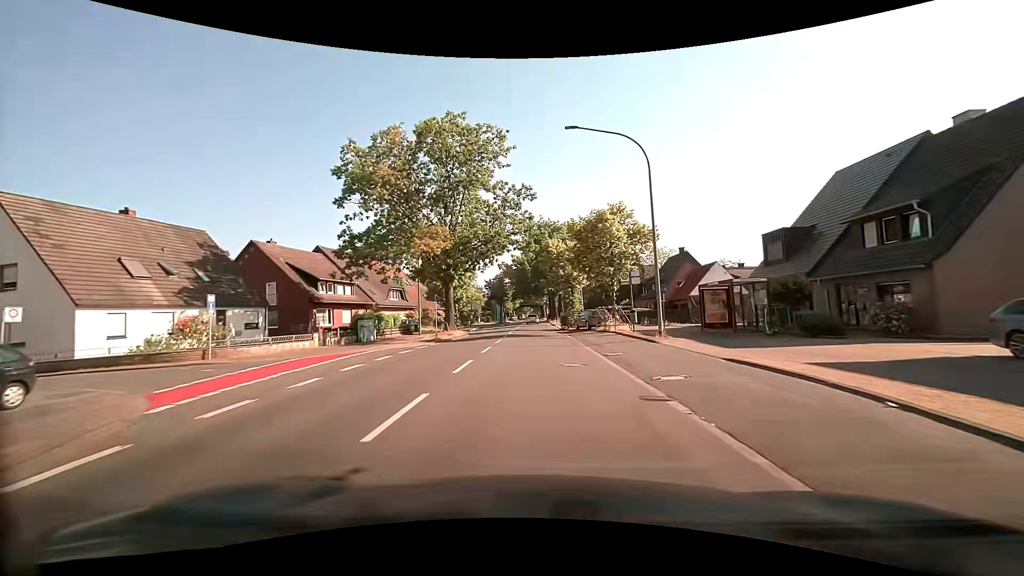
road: secondary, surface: asphalt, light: Day
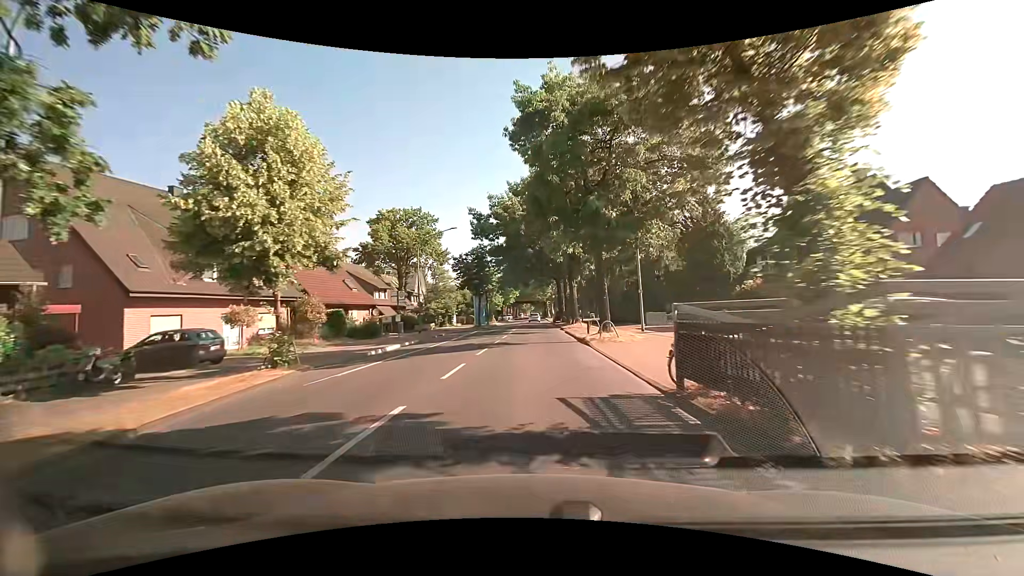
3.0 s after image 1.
(+0.4, +37.0) m; +1°
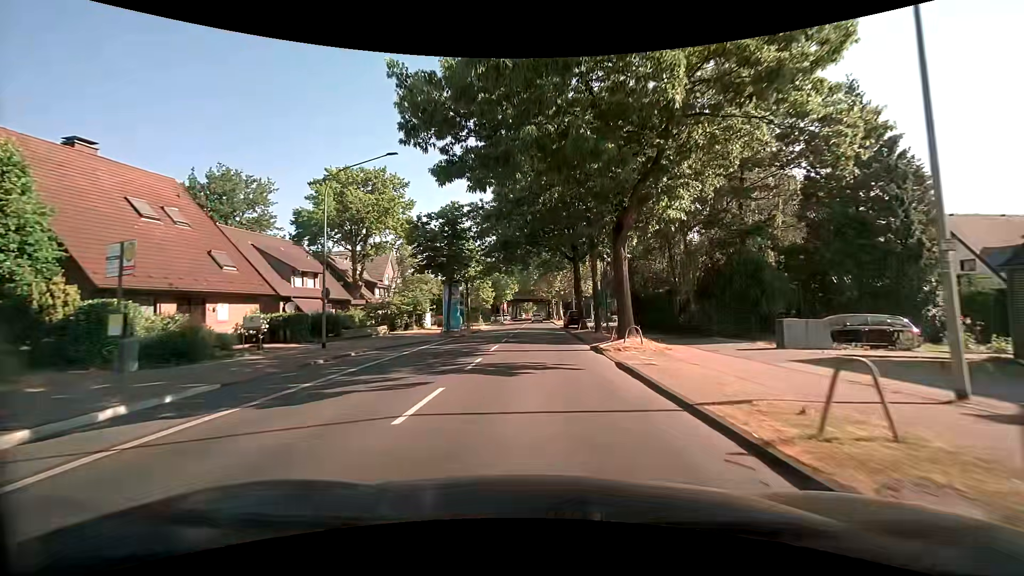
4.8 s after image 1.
(-0.3, +21.9) m; -1°
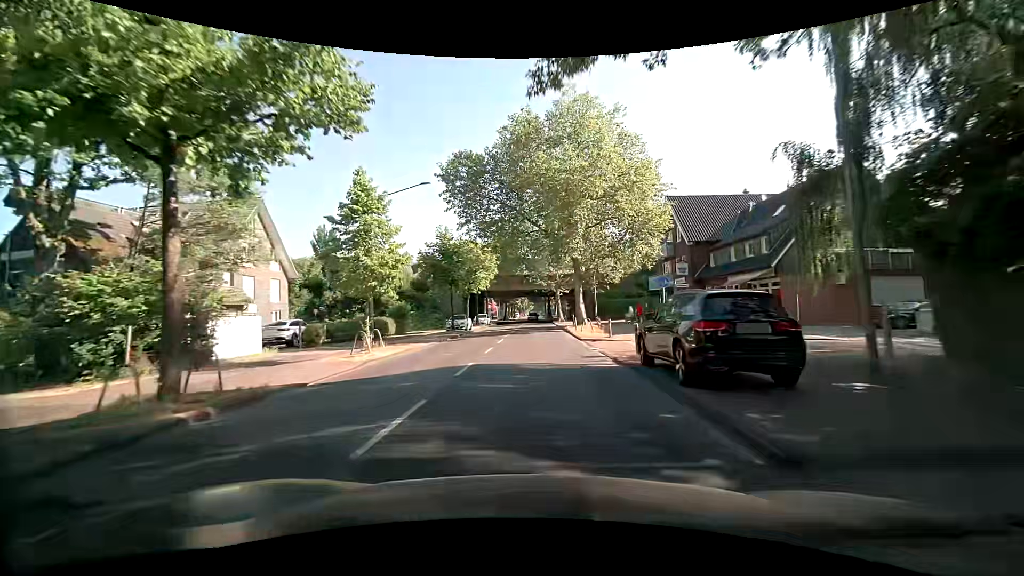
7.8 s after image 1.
(+0.5, +37.6) m; 0°
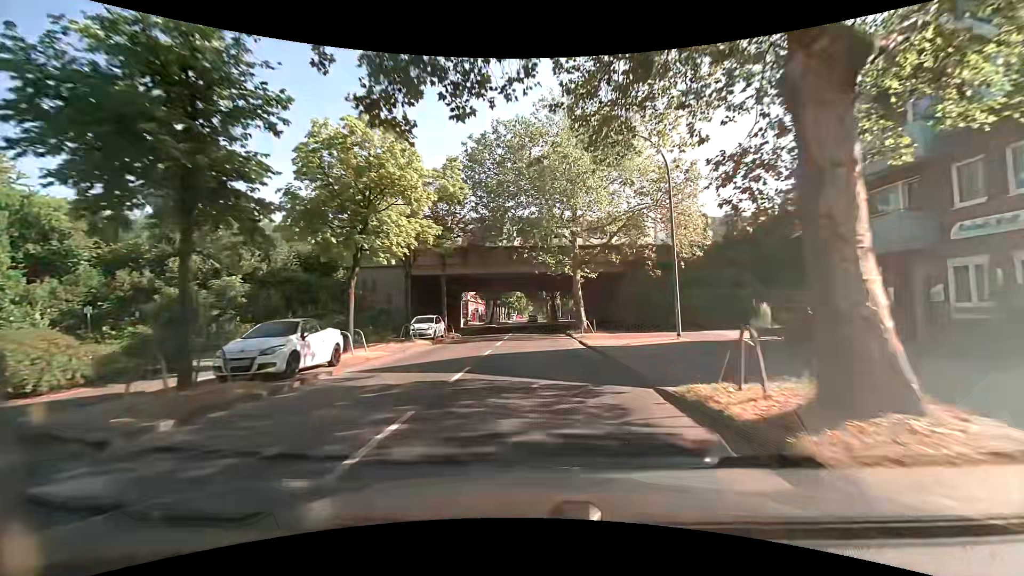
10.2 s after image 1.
(+0.4, +30.7) m; 0°
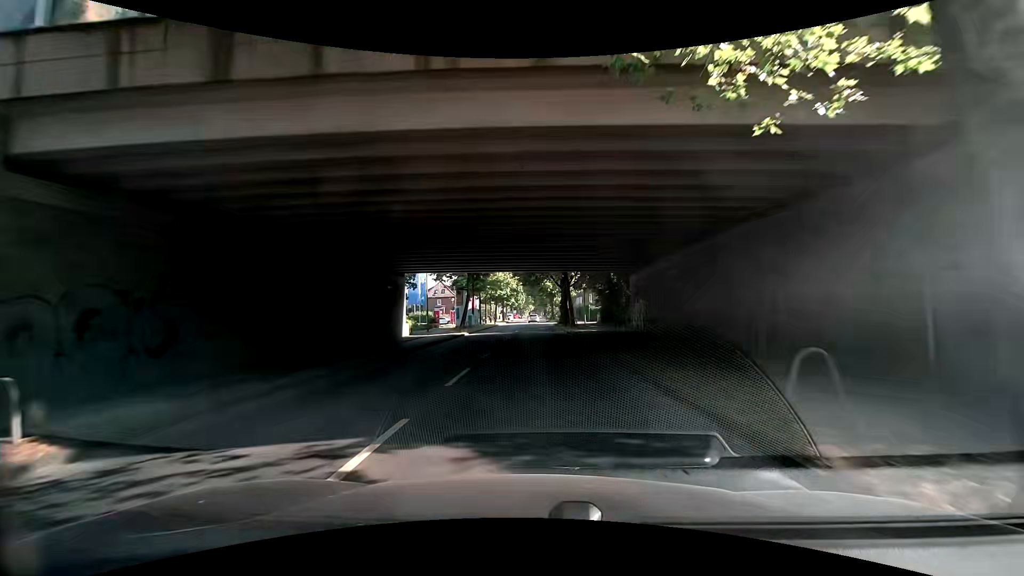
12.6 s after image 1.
(+0.2, +30.6) m; 0°
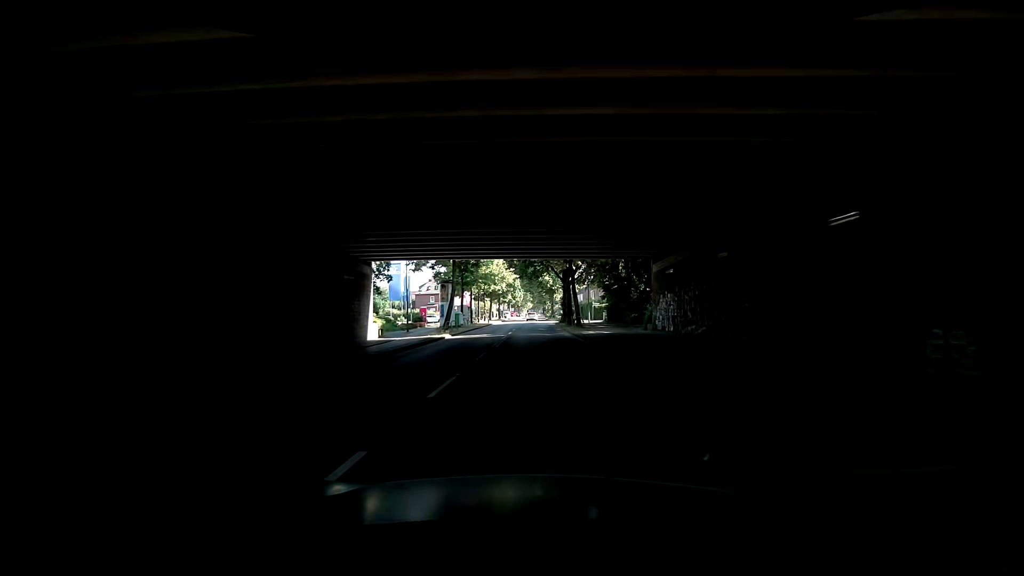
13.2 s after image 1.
(0.0, +7.5) m; 0°
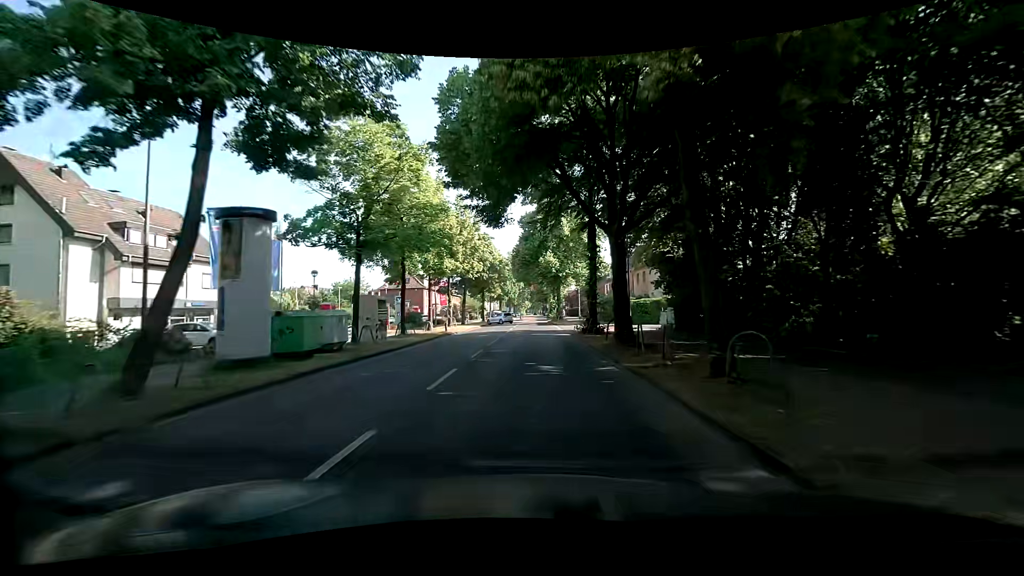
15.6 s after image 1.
(+1.1, +29.1) m; -1°
